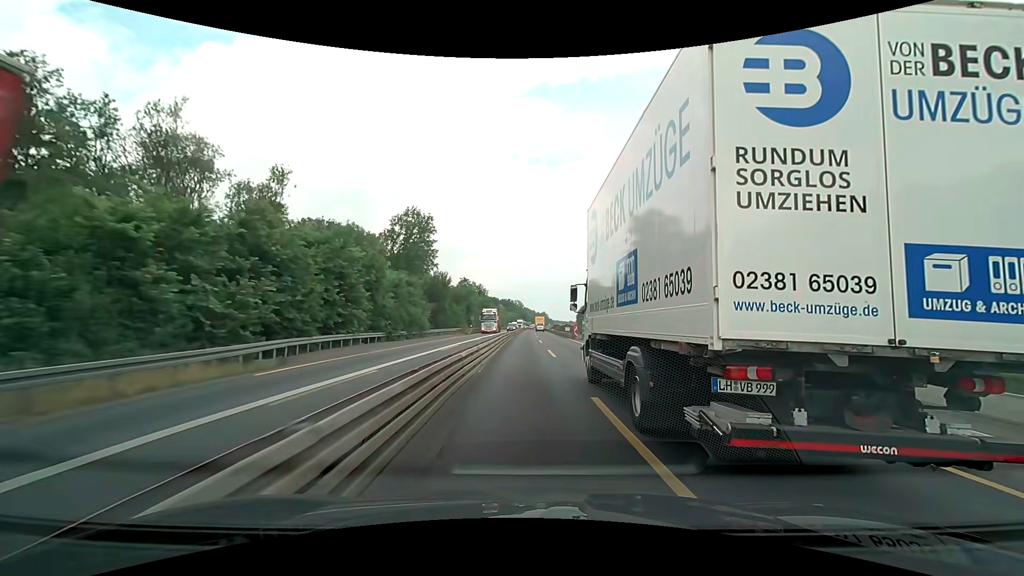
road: motorway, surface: concrete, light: Day
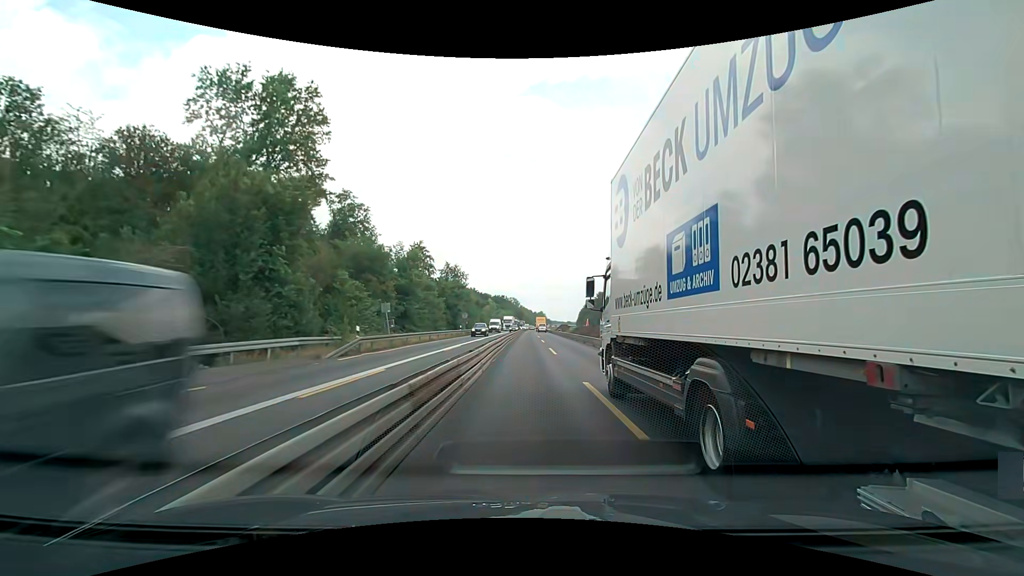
(+0.3, +51.4) m; +1°
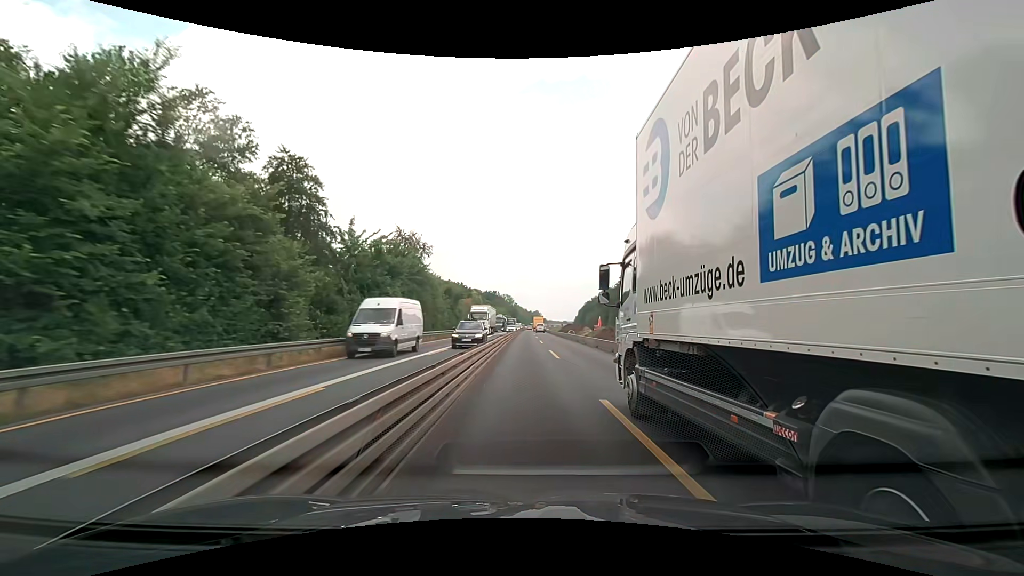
(+0.2, +38.6) m; +1°
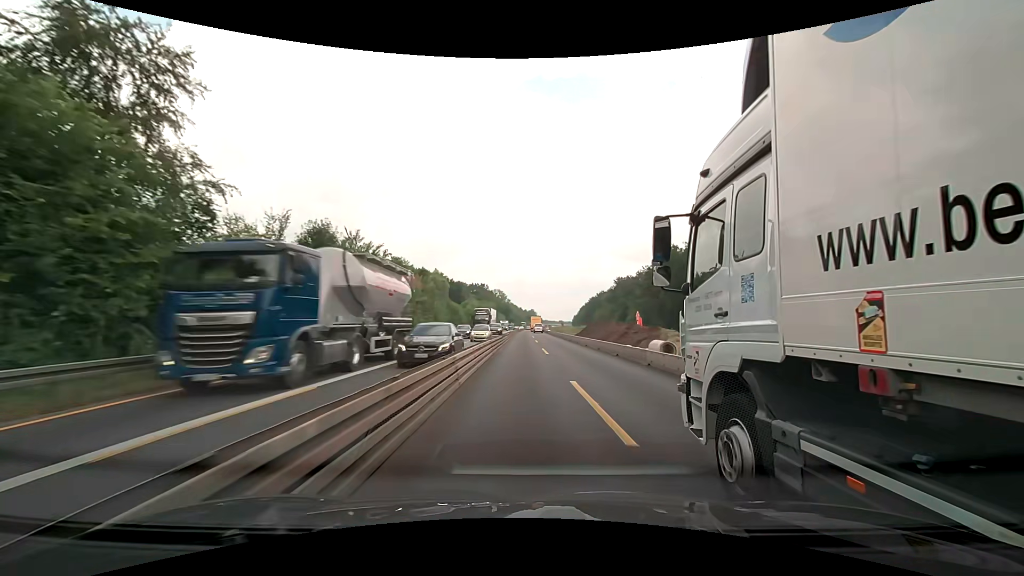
(+0.2, +51.3) m; 0°
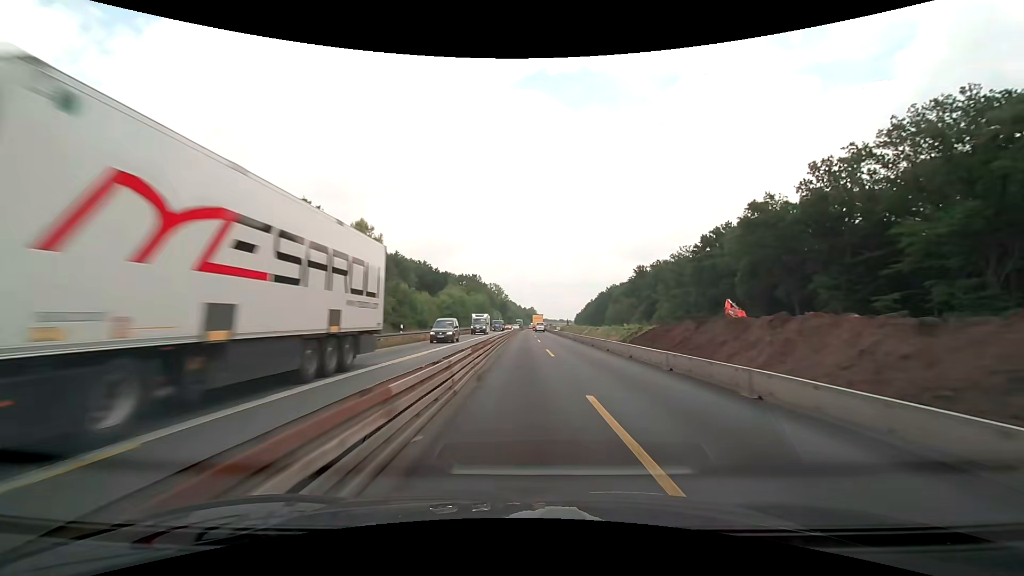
(+0.2, +38.5) m; 0°
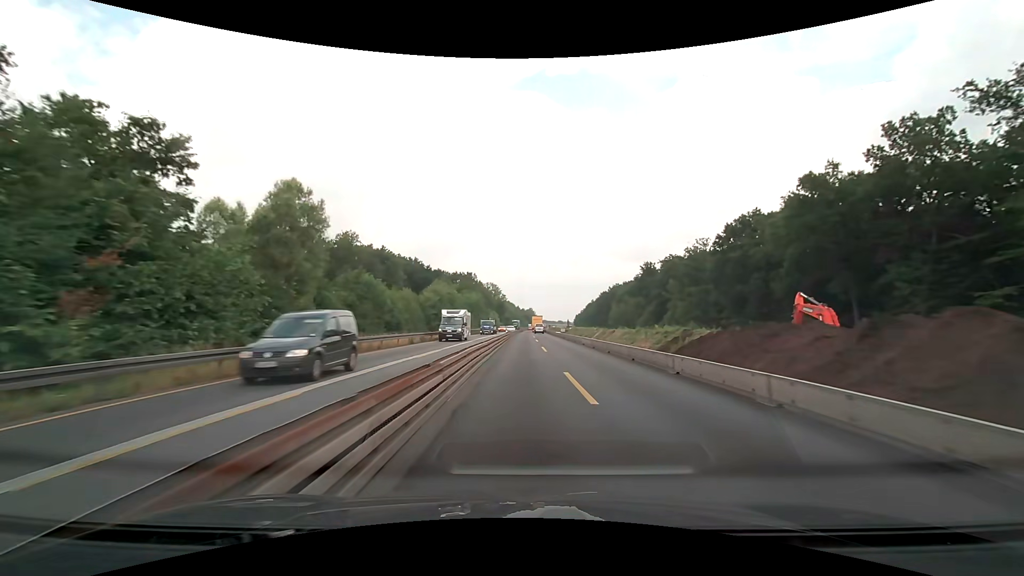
(0.0, +12.8) m; 0°
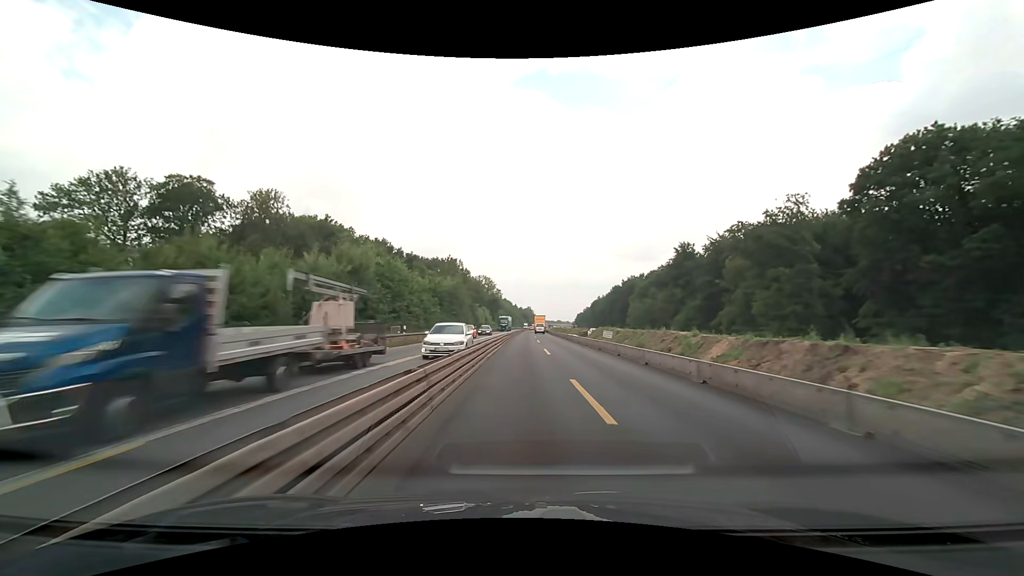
(-0.1, +38.4) m; 0°
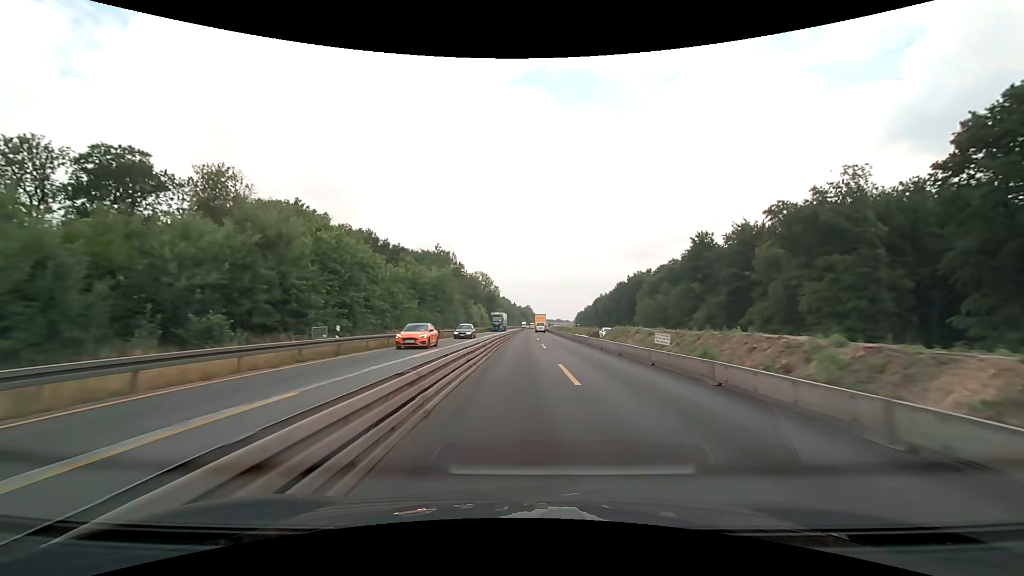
(0.0, +12.9) m; 0°
(0, +10) (0, +20) (0, +30) (0, +40) (0, +50) (0, +60) (0, +70) (+1, +80) (+1, +90) (+1, +100) m
